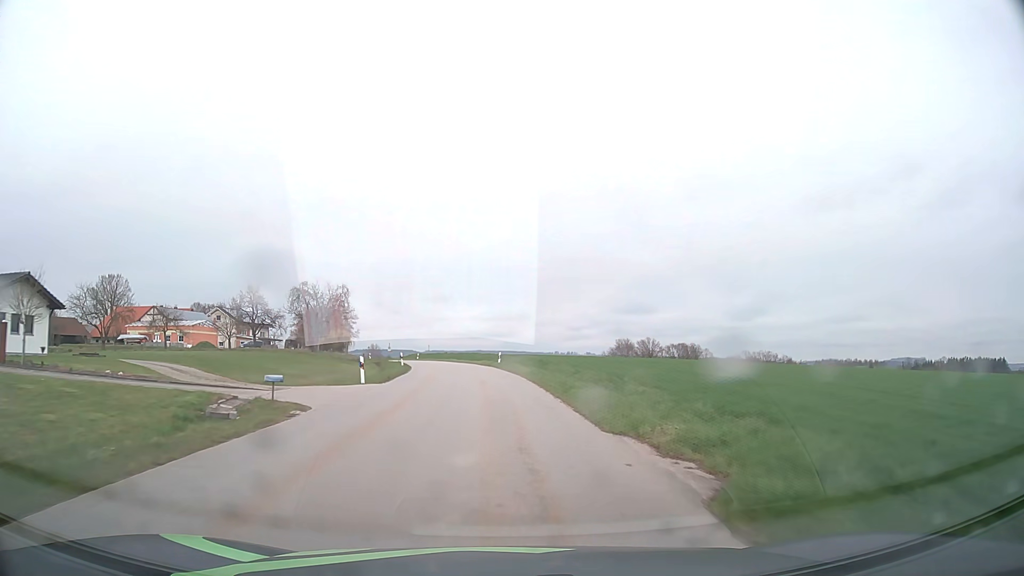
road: tertiary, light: Day
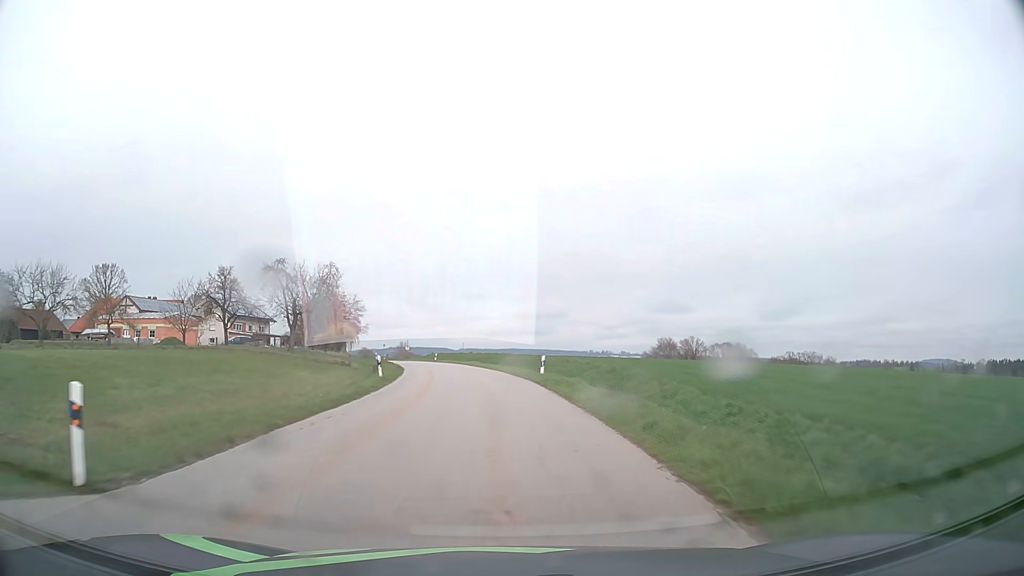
(-0.4, +19.0) m; -3°
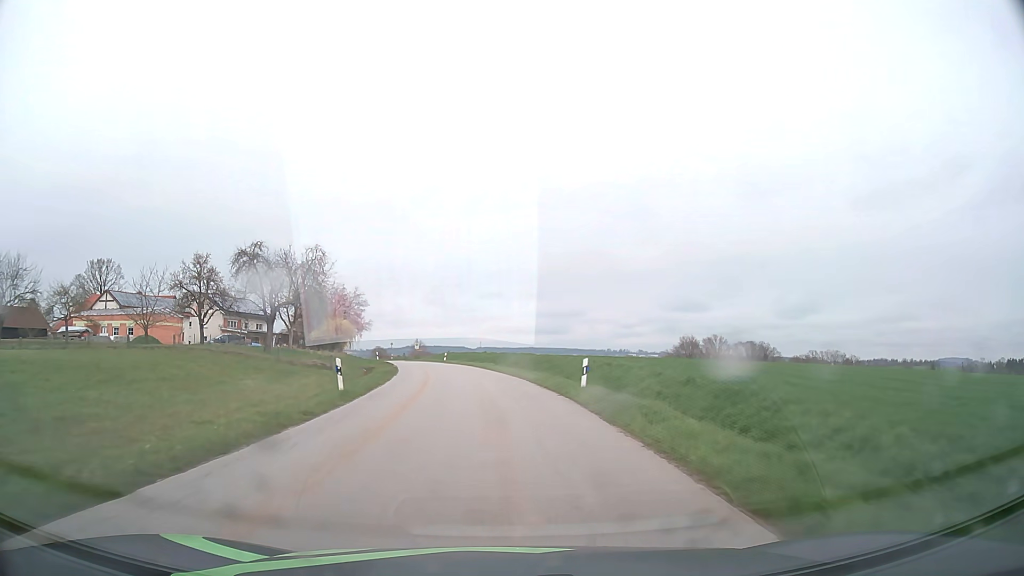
(-0.1, +9.6) m; -2°
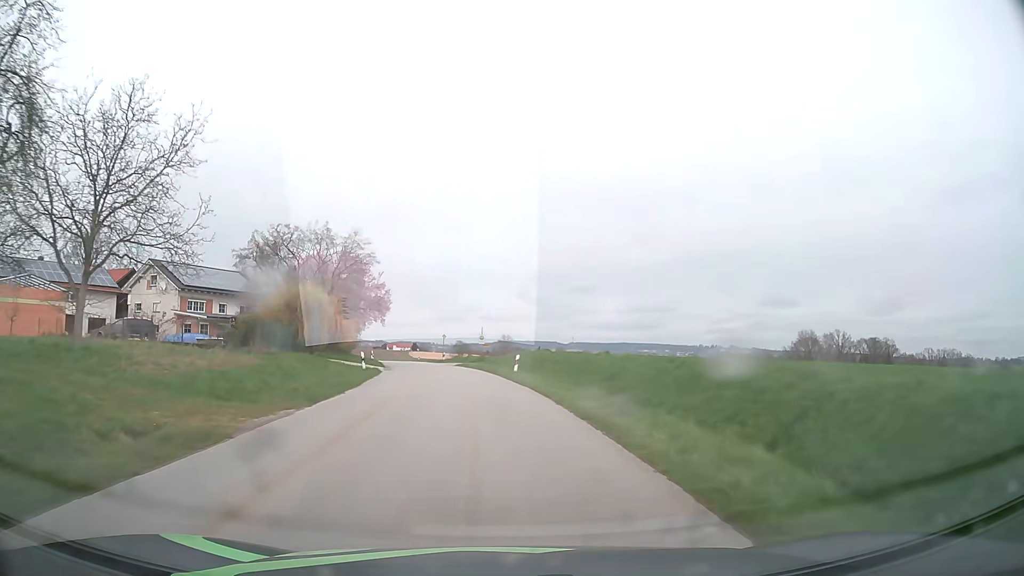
(-2.2, +38.8) m; -8°
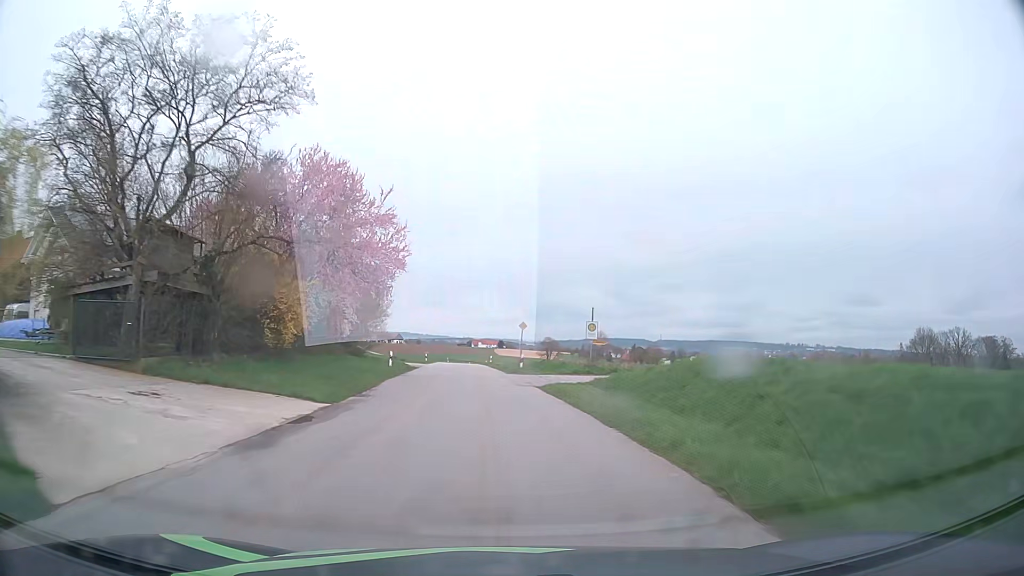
(-2.0, +29.9) m; -8°
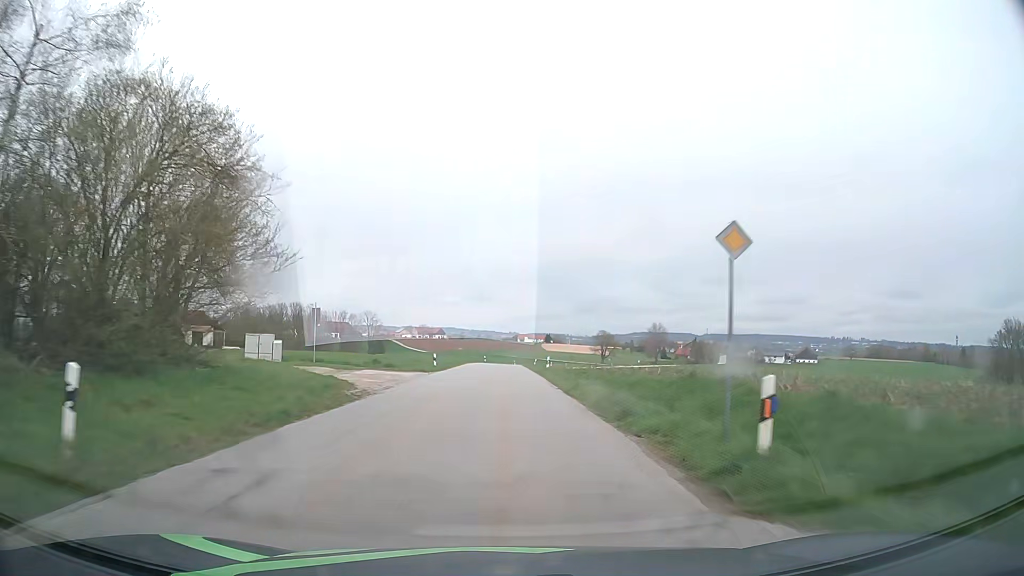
(-1.2, +30.7) m; -4°
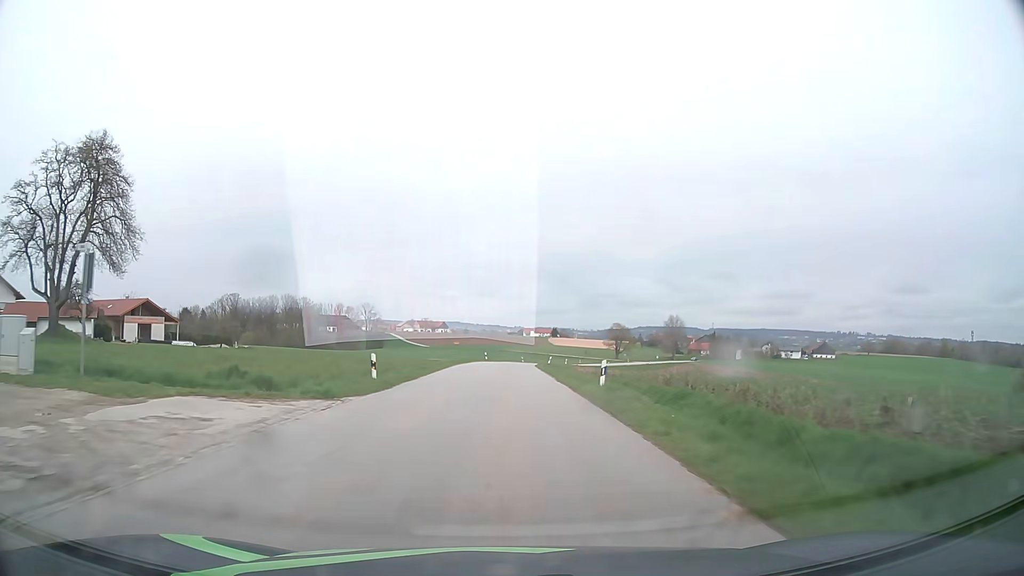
(-0.2, +20.8) m; 0°
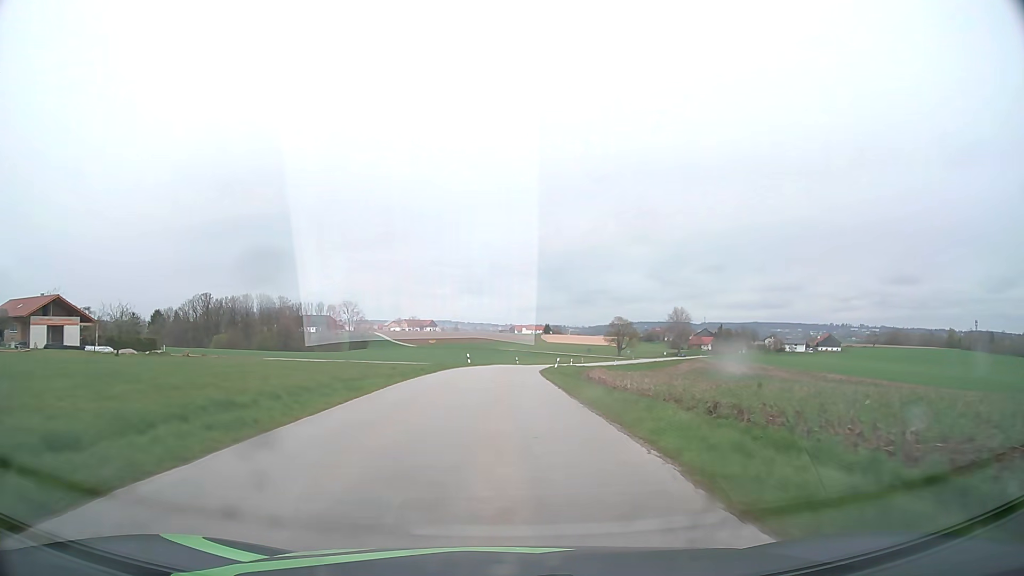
(+0.1, +21.1) m; +1°
